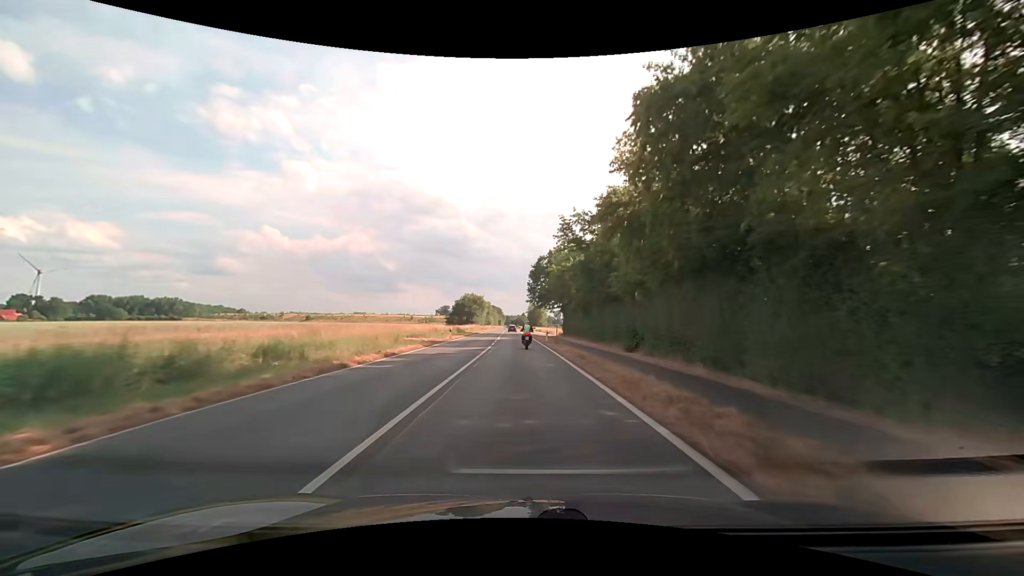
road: secondary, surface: asphalt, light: Day
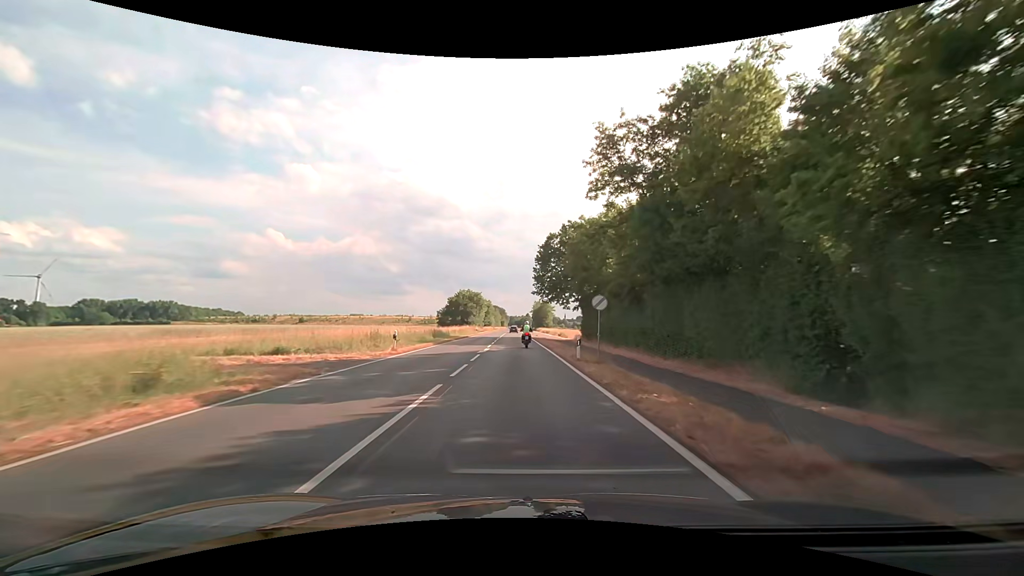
(0.0, +21.2) m; 0°
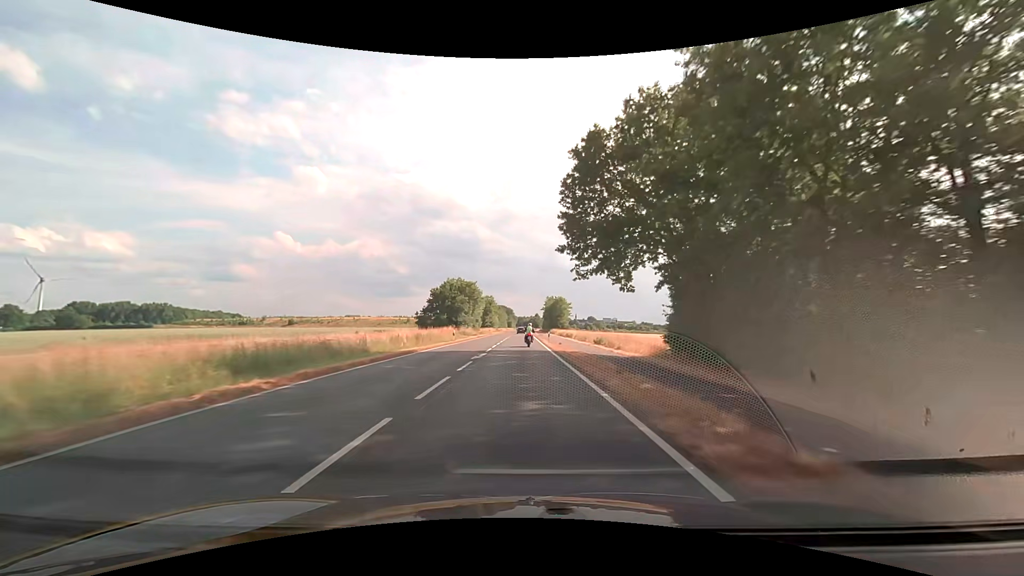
(-0.3, +34.3) m; -1°
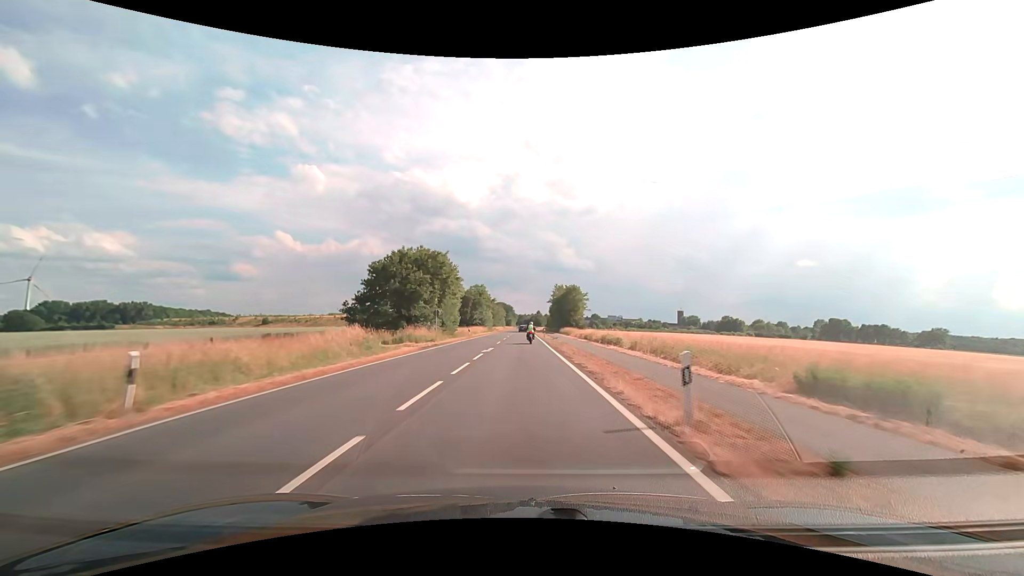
(+0.1, +37.4) m; +1°
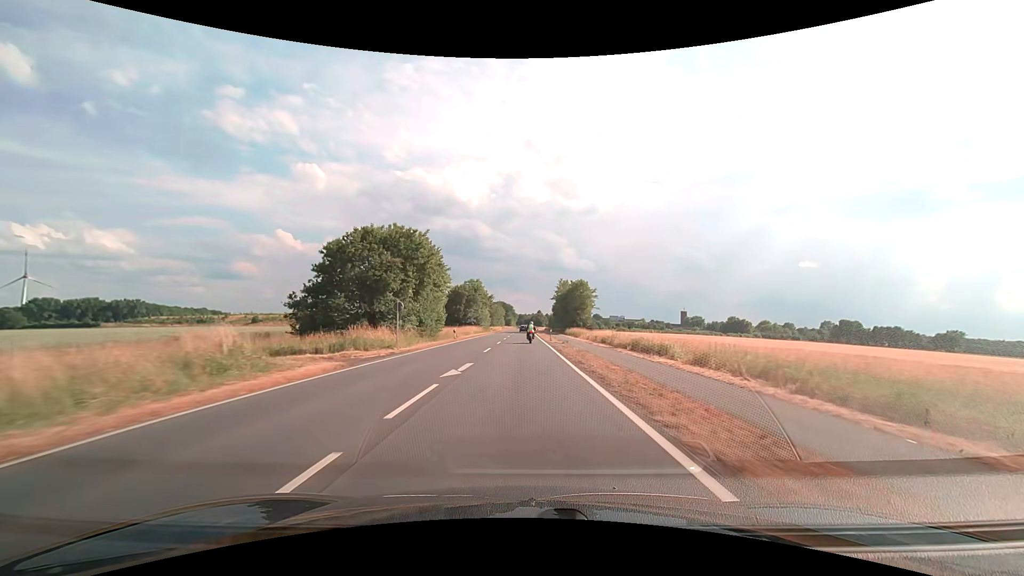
(-0.1, +12.8) m; 0°
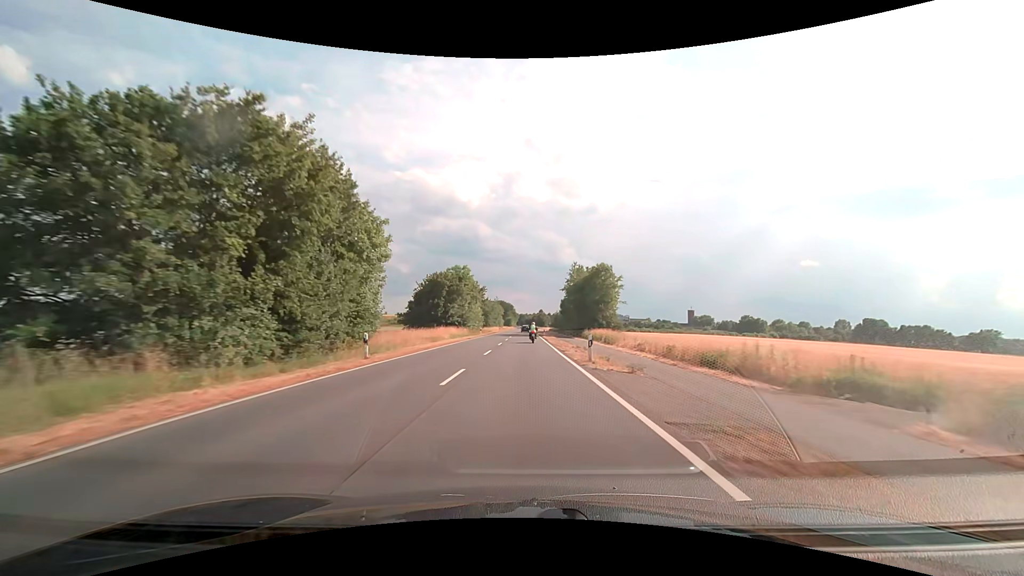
(0.0, +25.8) m; 0°
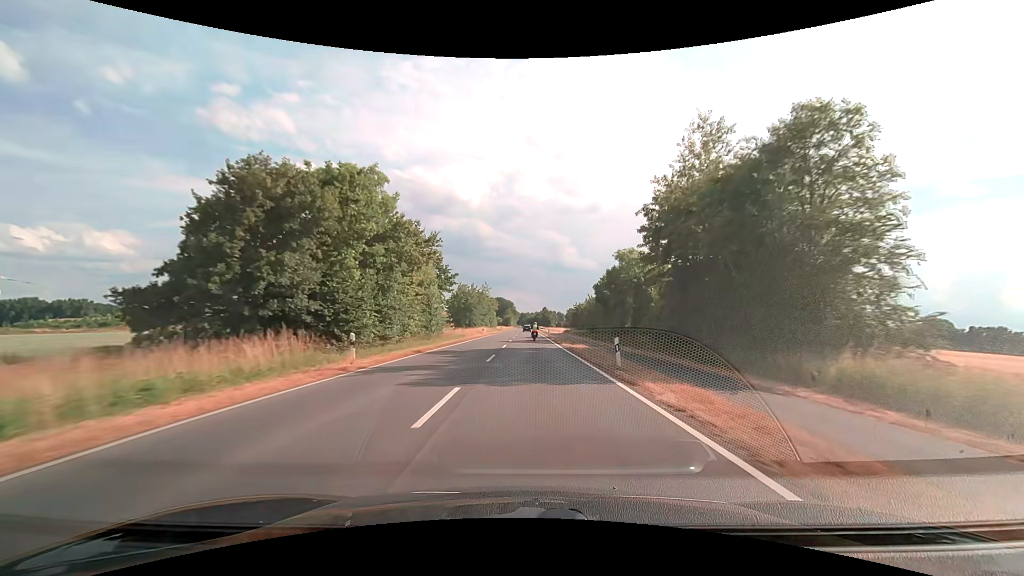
(-0.1, +52.7) m; 0°
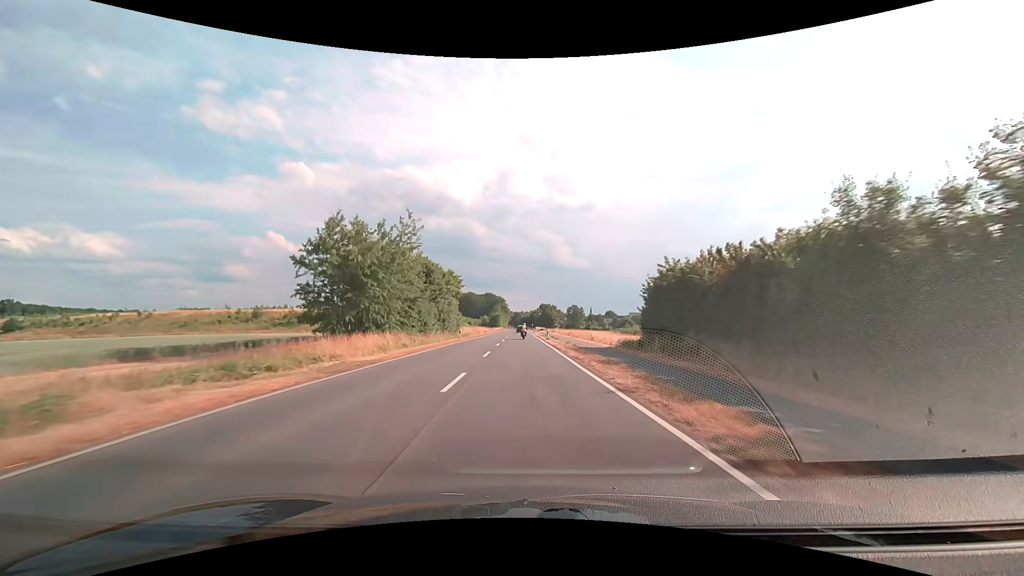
(+0.6, +68.2) m; +1°
(0, +10) (0, +20) (0, +30) (0, +40) (0, +50) (0, +60) (-1, +70) (-1, +80) (-1, +90) (-1, +100) m
